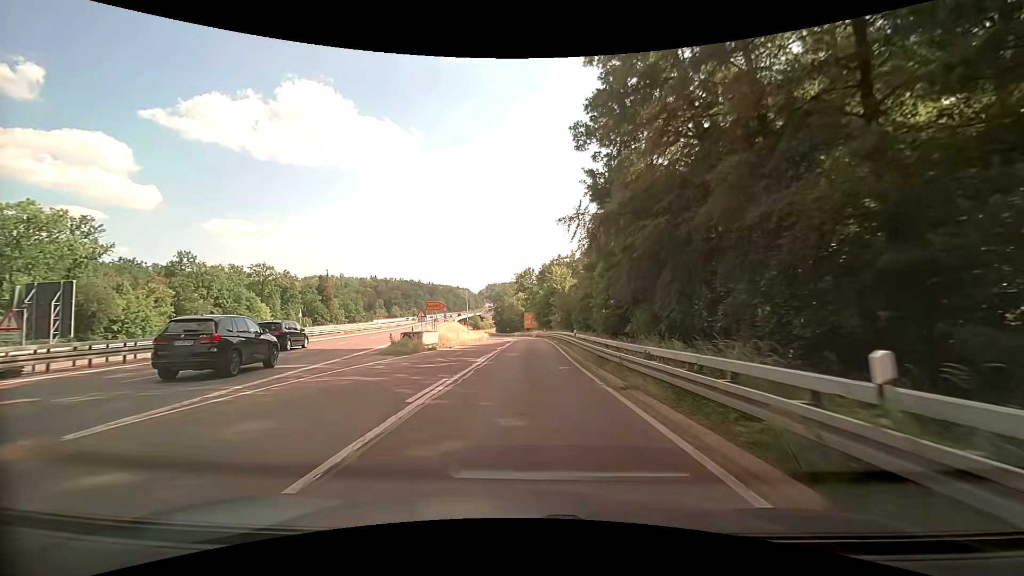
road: trunk_link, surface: asphalt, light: Day
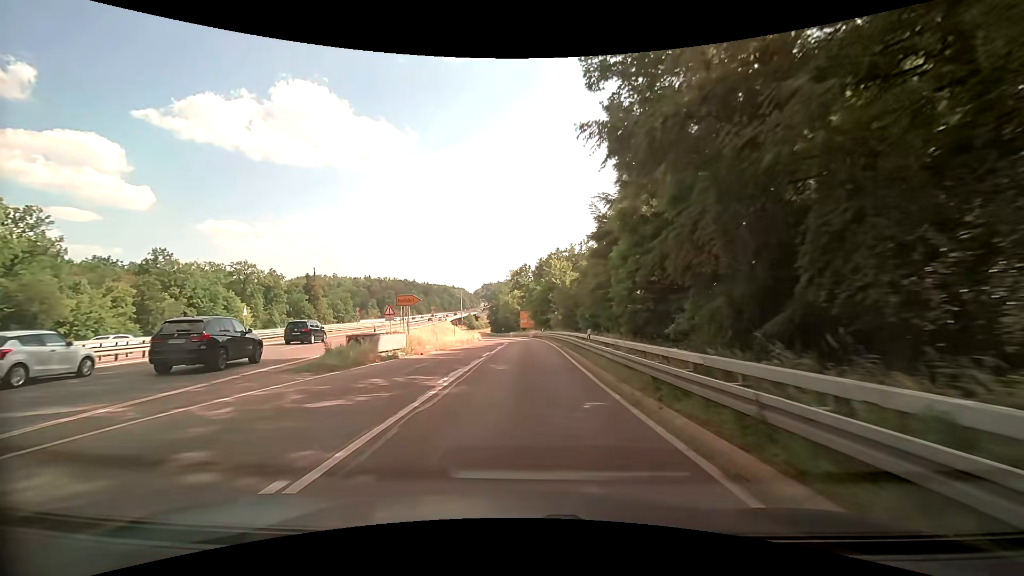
(0.0, +8.6) m; 0°
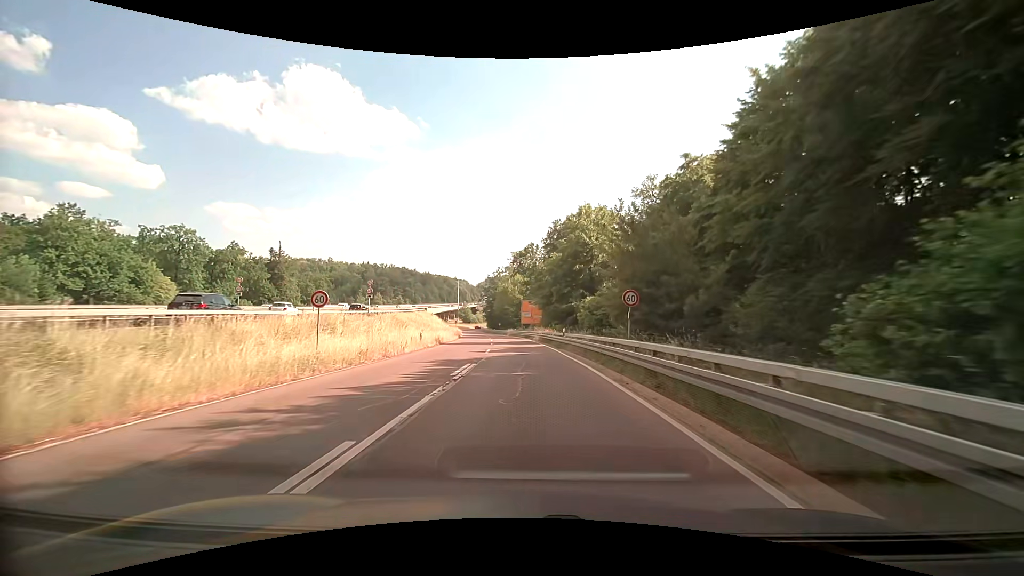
(+0.2, +34.4) m; -1°
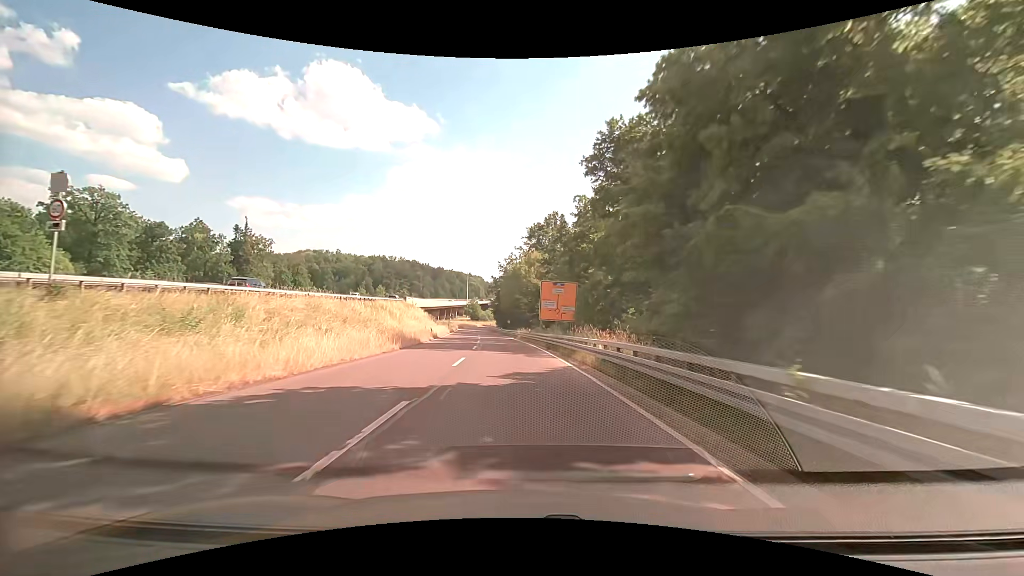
(-0.1, +33.3) m; -1°
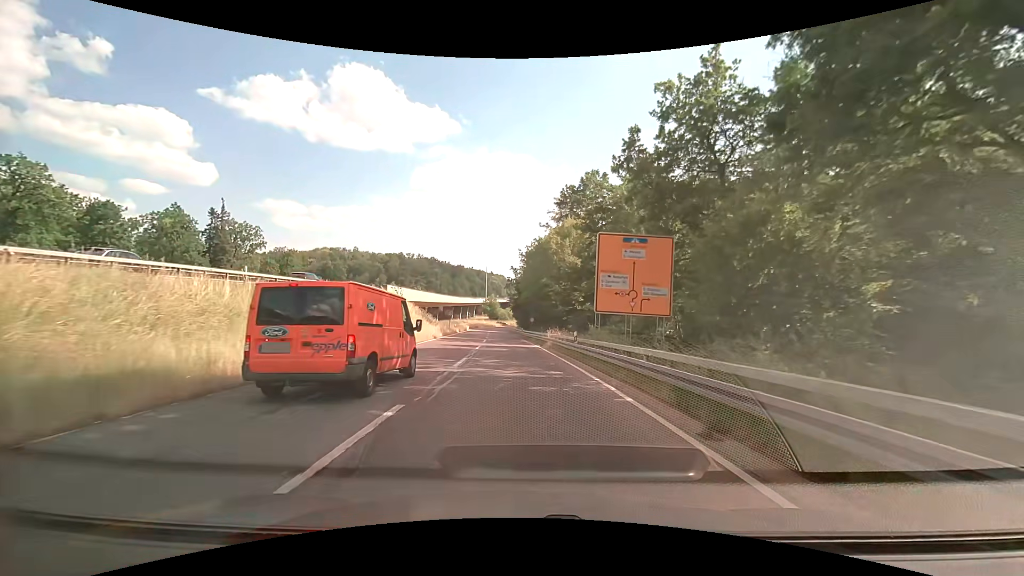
(-0.7, +24.5) m; -3°
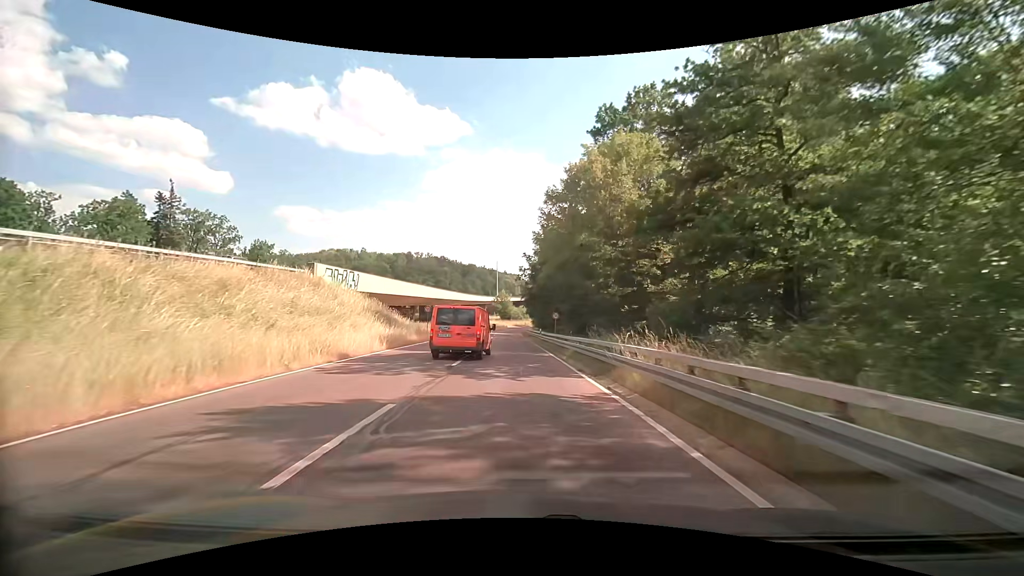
(-0.4, +23.6) m; -2°
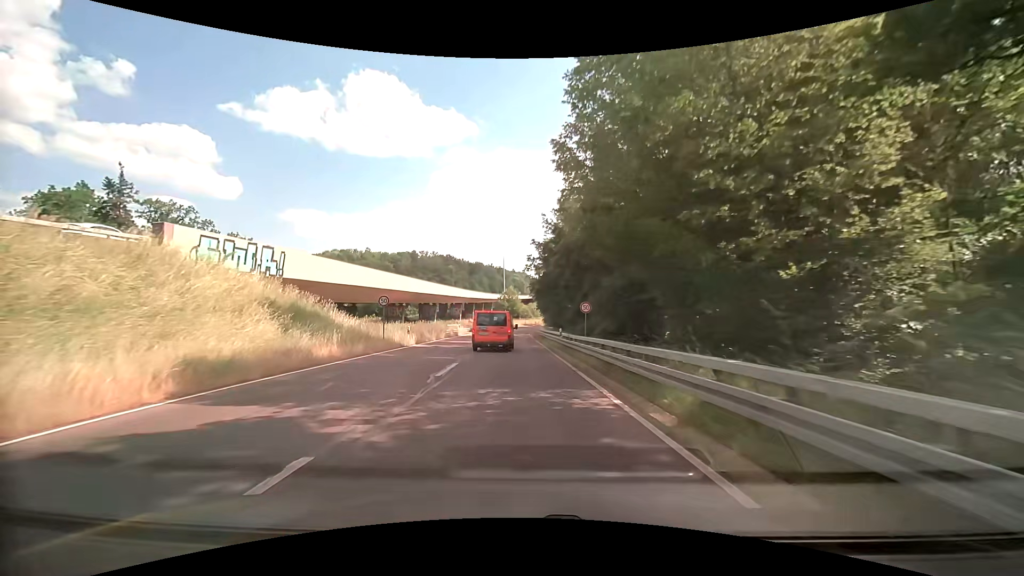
(-0.1, +15.5) m; -1°
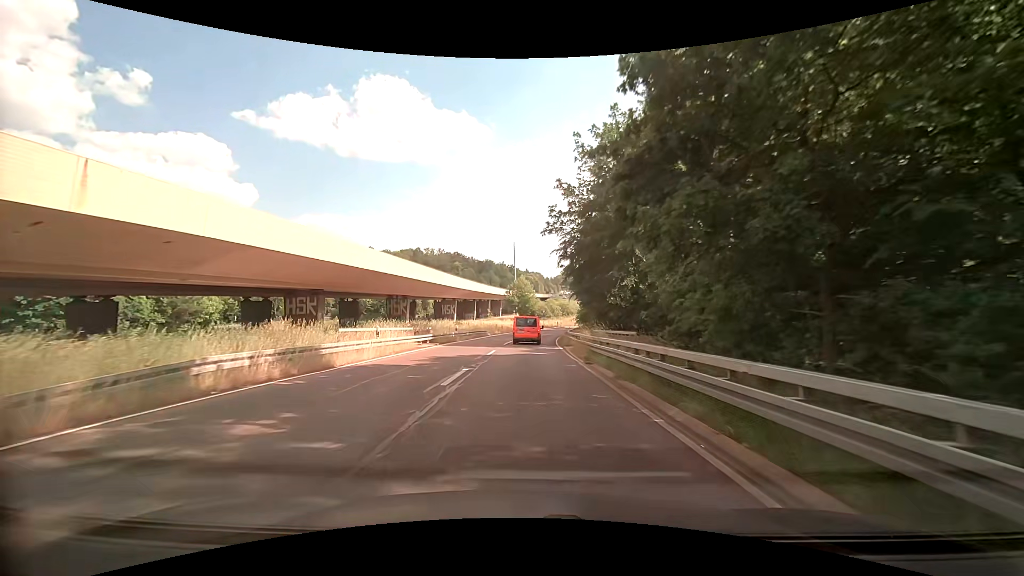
(-0.8, +37.8) m; -1°
(0, +10) (0, +20) (0, +30) (0, +40) (+1, +50) (+2, +60) (+3, +70) (+5, +80) (+8, +89) (+13, +98) m
